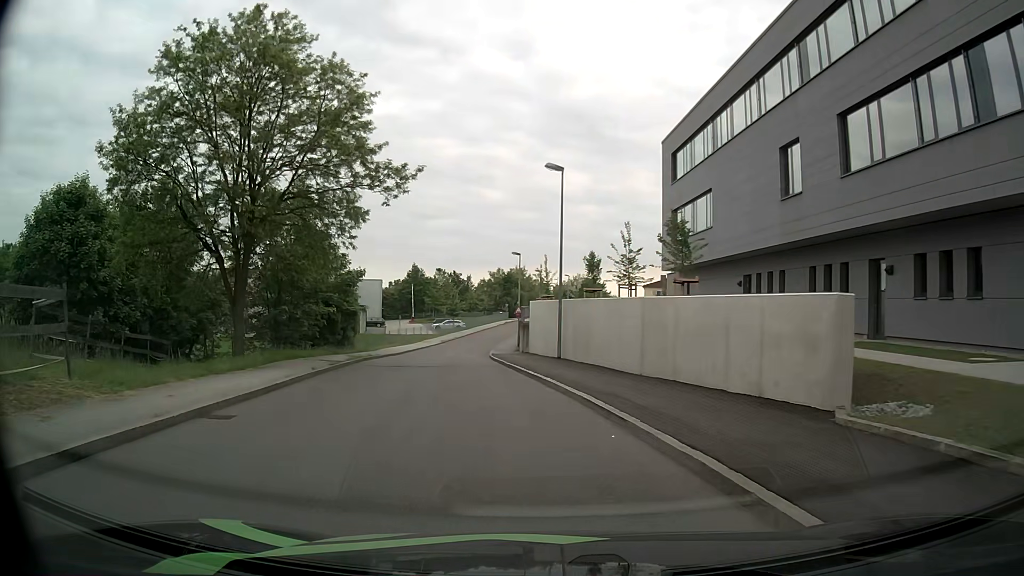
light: Day
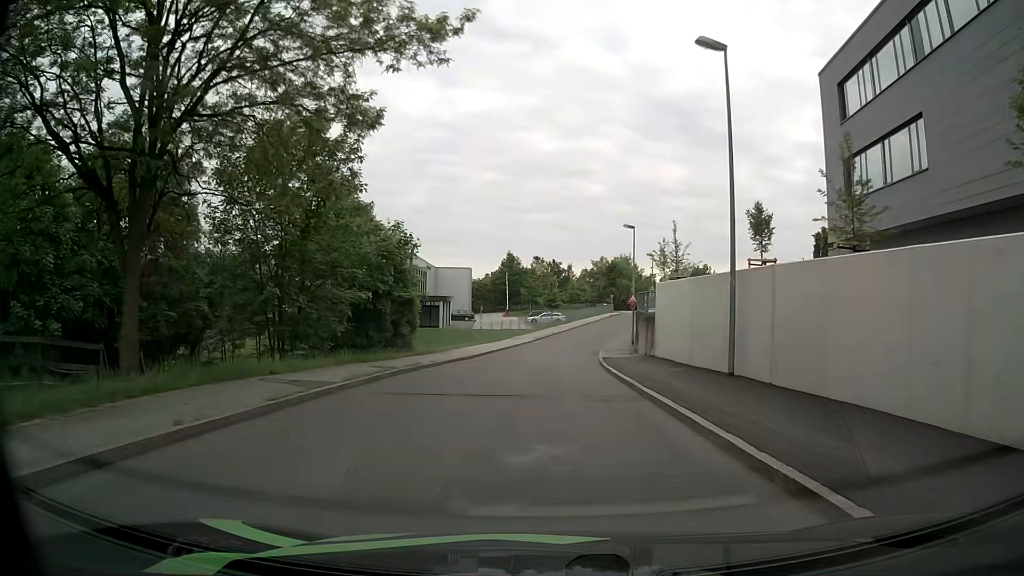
(-1.1, +12.4) m; -7°
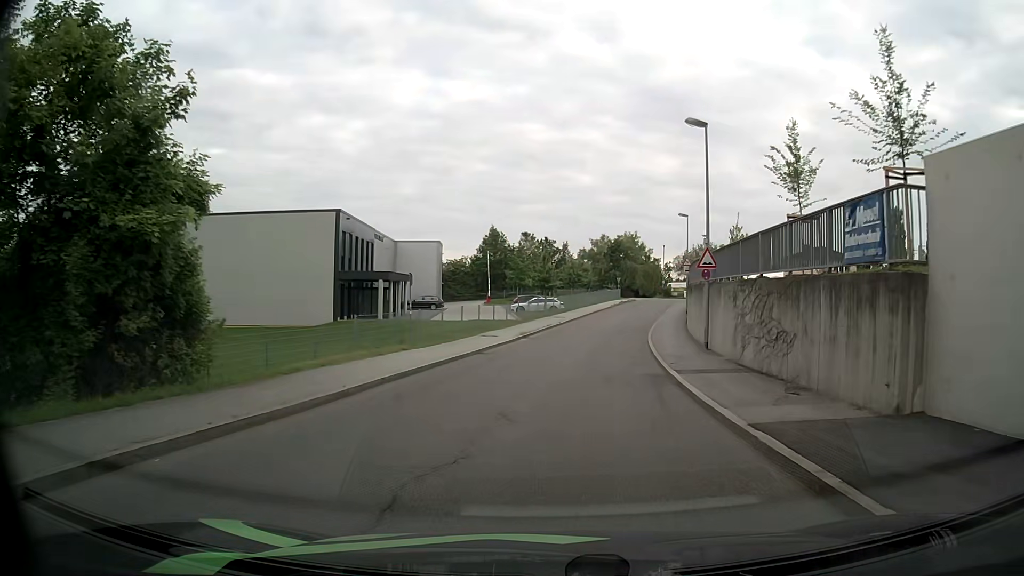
(-0.3, +22.5) m; -1°
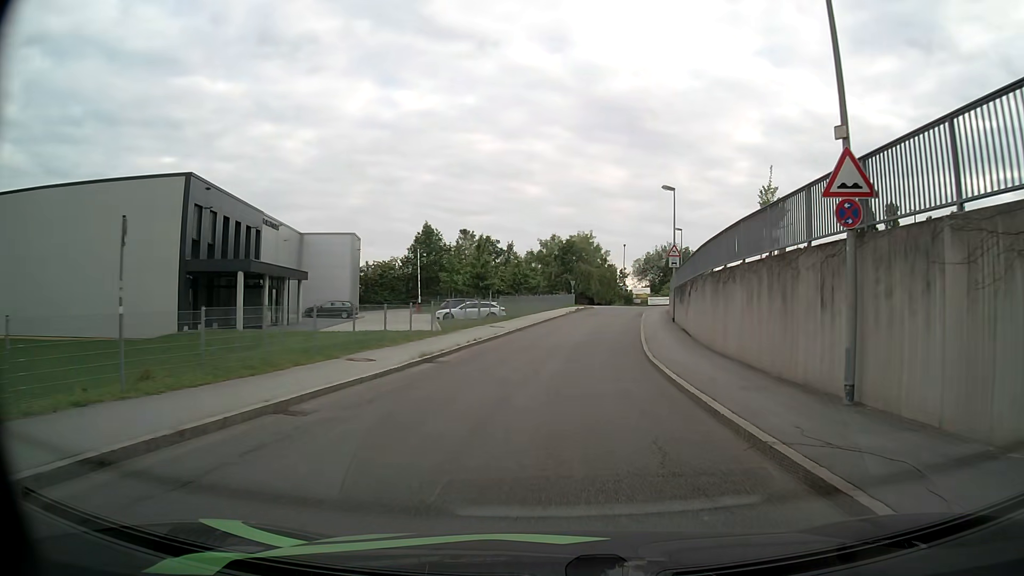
(+0.7, +14.6) m; +5°
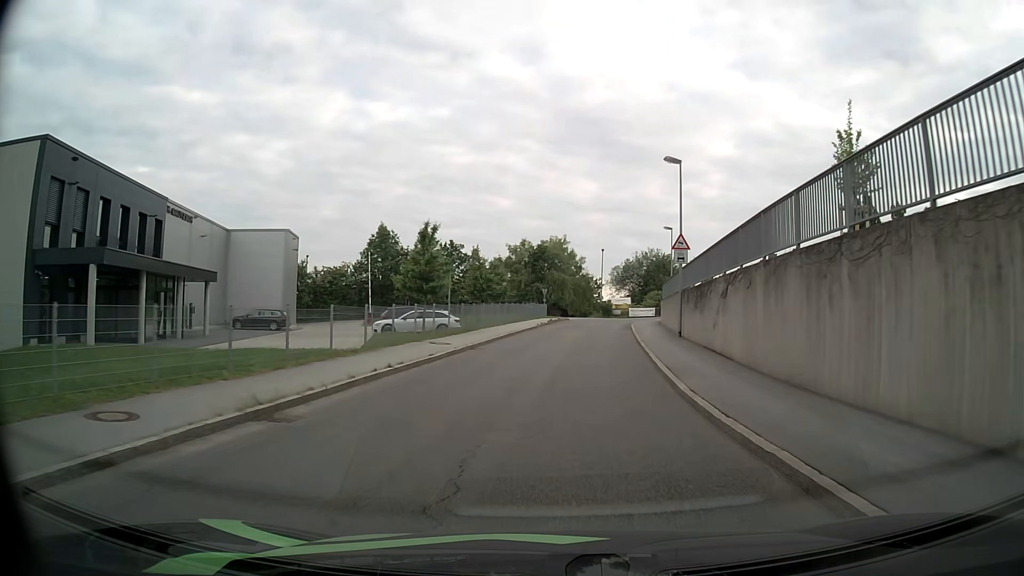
(+0.2, +9.8) m; +2°
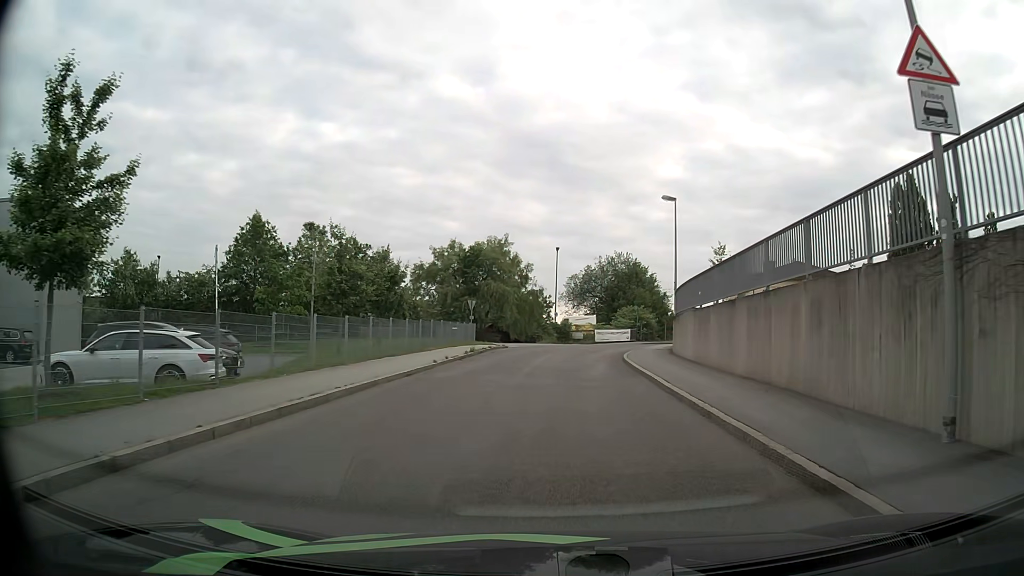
(+1.1, +23.3) m; +5°
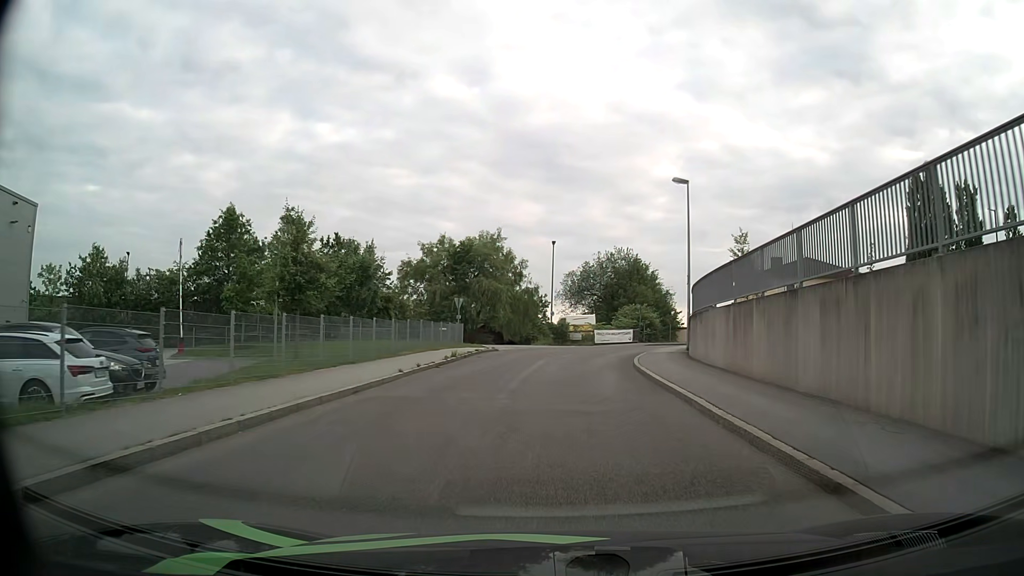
(0.0, +4.5) m; +1°
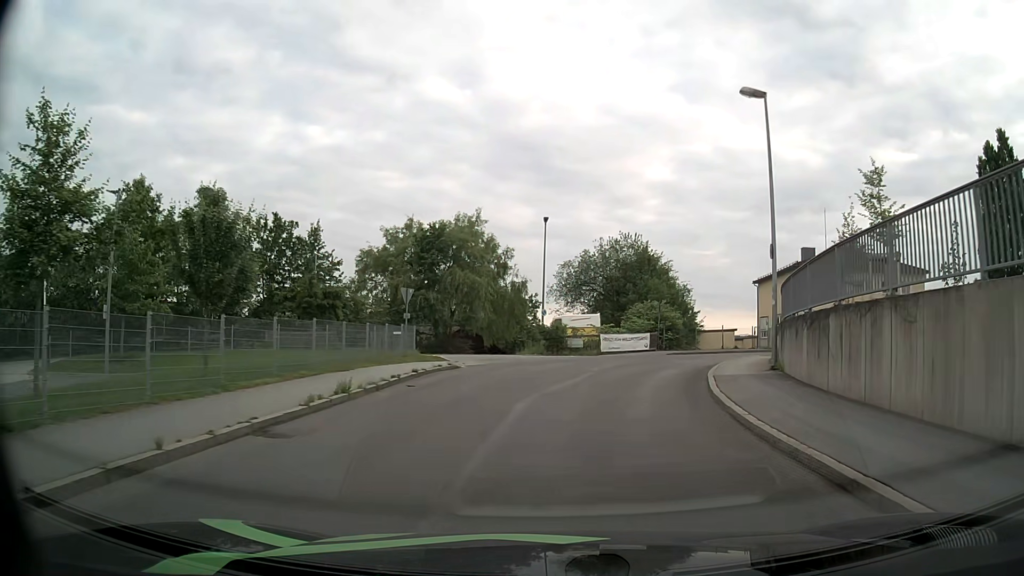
(0.0, +13.1) m; 0°
(0, +10) (+2, +20) (+6, +29) (+12, +37) (+21, +42) (+31, +44) (+40, +45) (+50, +46) (+60, +46) (+70, +47) m
